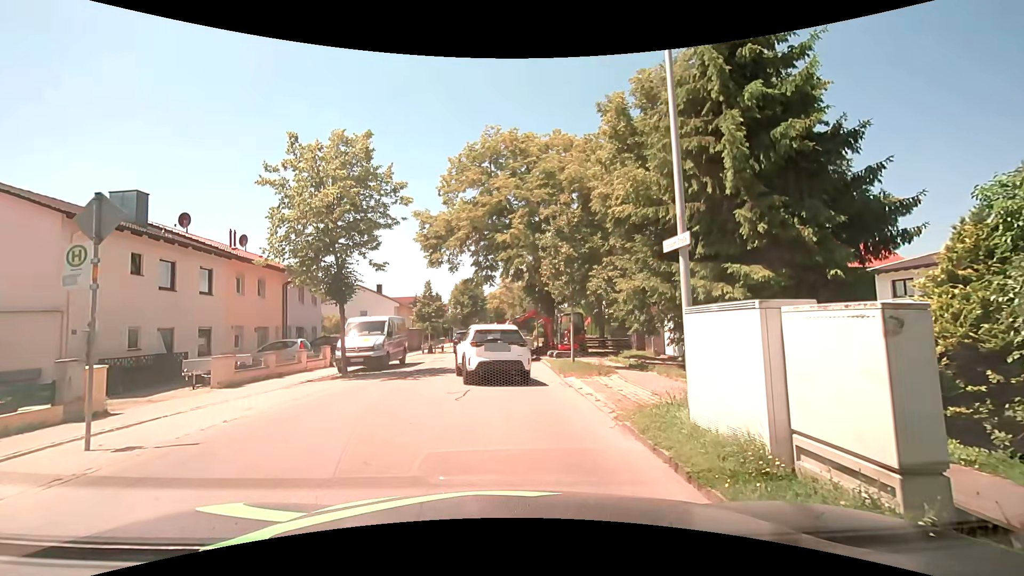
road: unclassified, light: Day
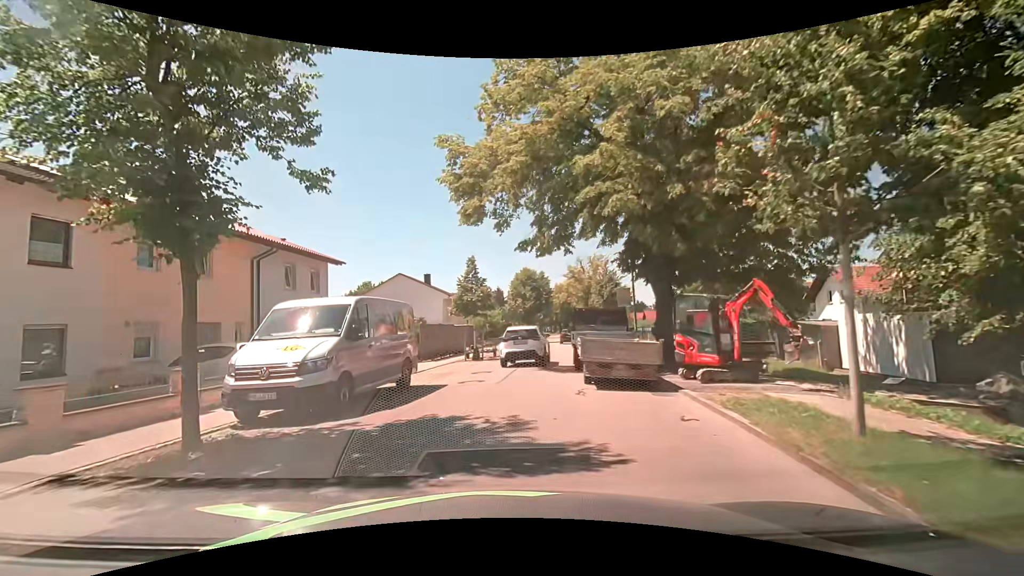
(-0.1, +12.4) m; -6°
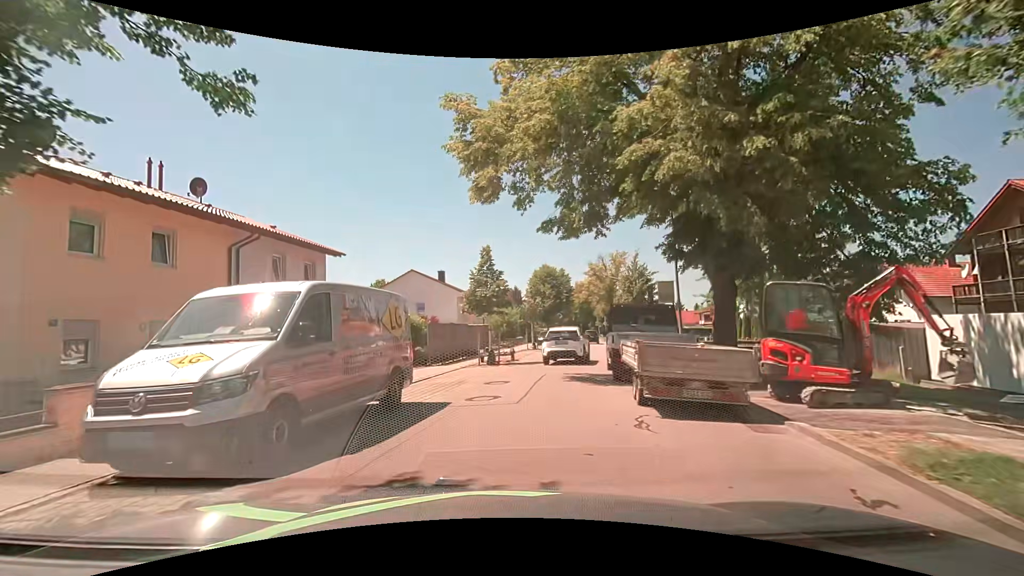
(0.0, +3.5) m; -1°
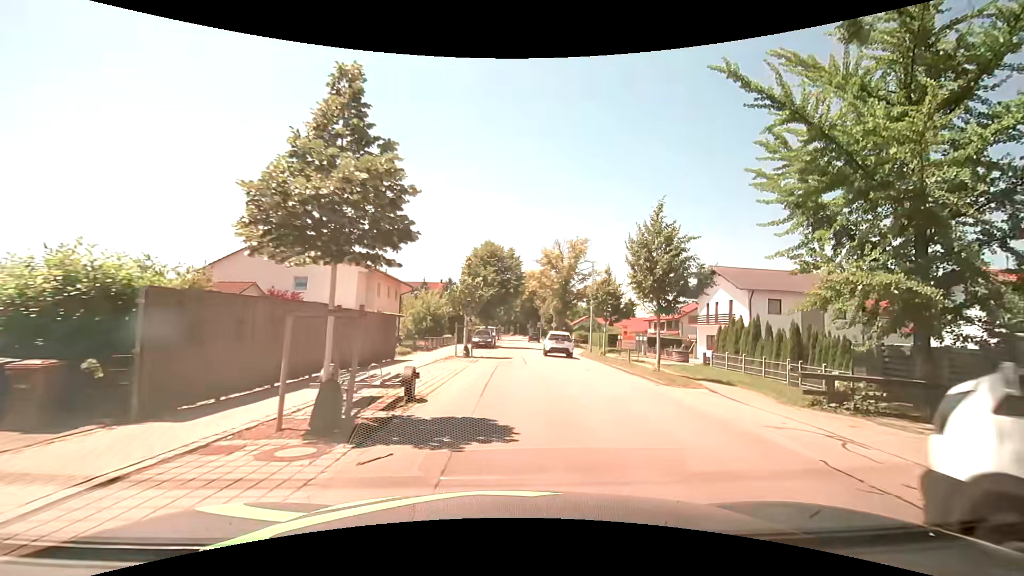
(+0.4, +16.1) m; +8°
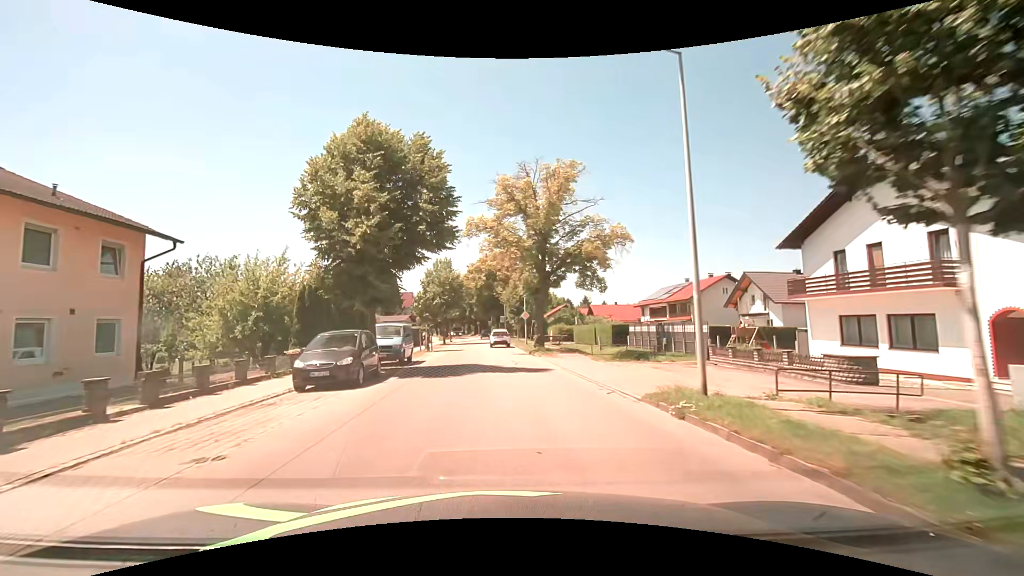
(+1.6, +27.6) m; +4°
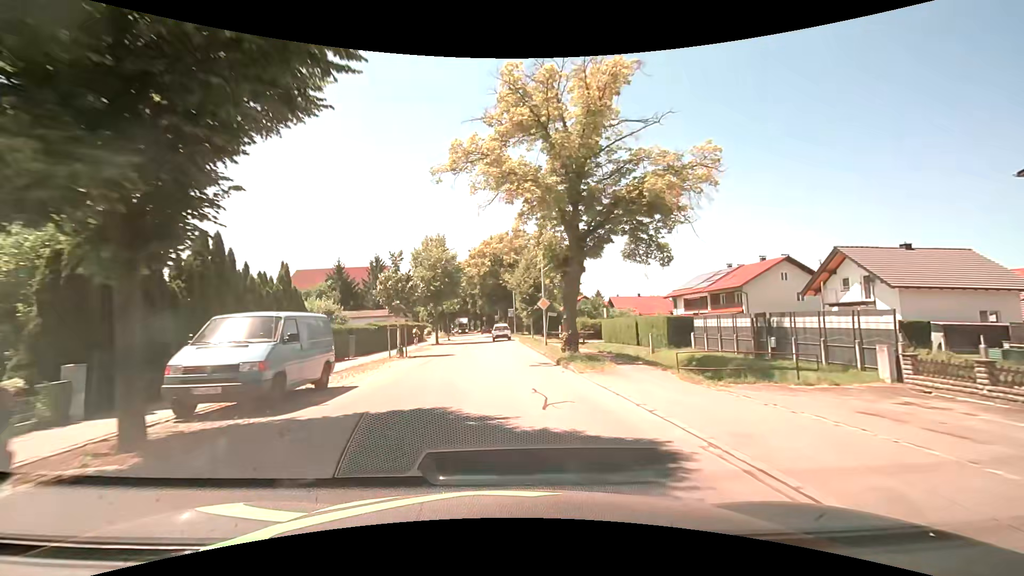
(-0.2, +13.1) m; -1°
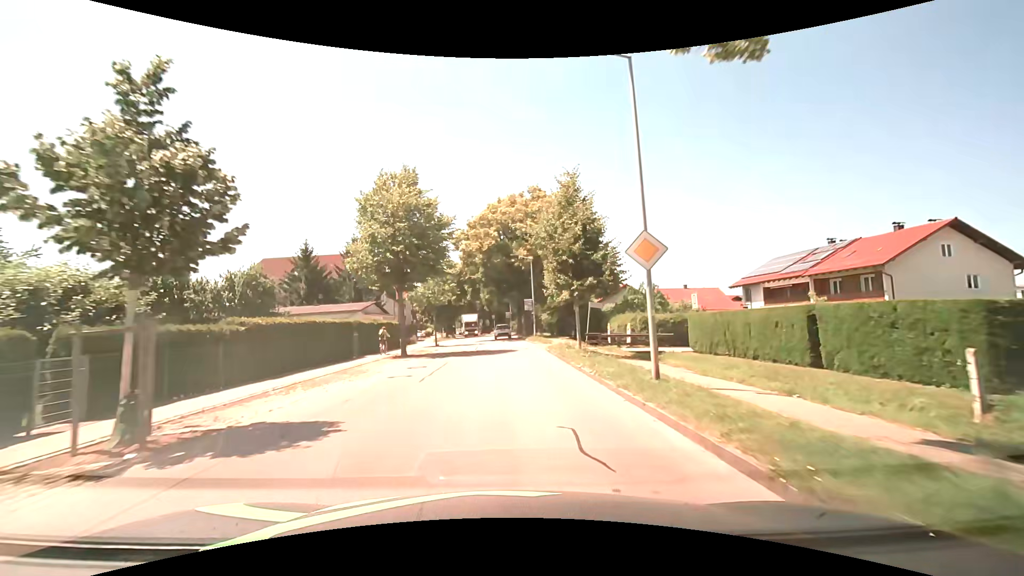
(-0.3, +20.0) m; -1°
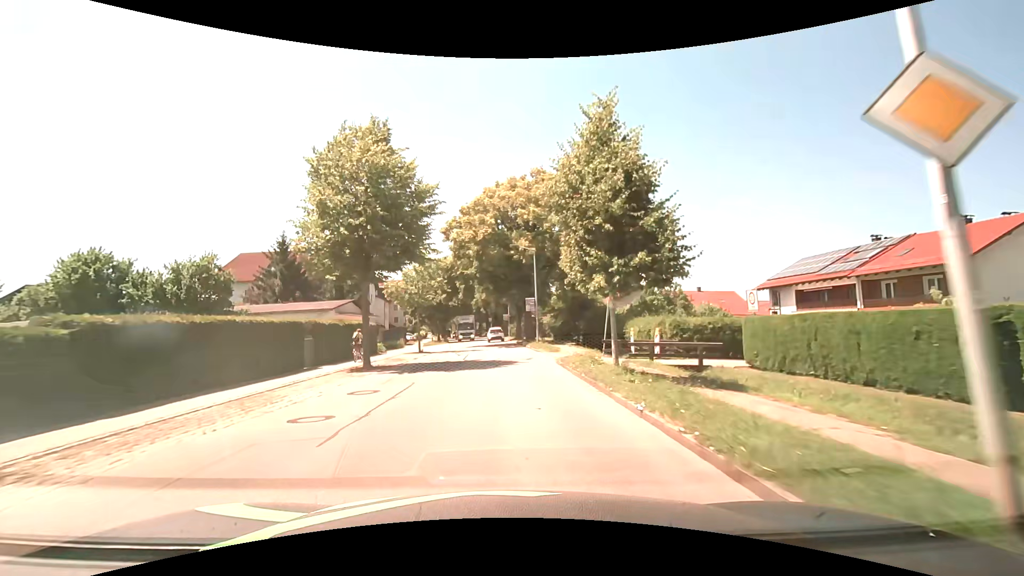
(0.0, +6.7) m; +1°
(0, +10) (0, +20) (0, +30) (-1, +40) (-1, +50) (-2, +60) (-3, +70) (-4, +80) (-5, +90) (-7, +100) m
